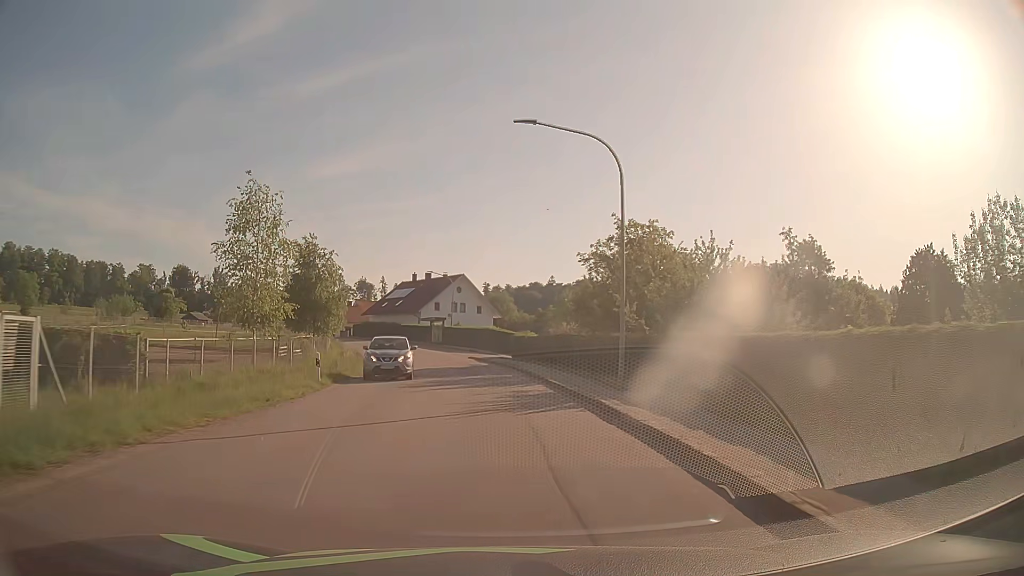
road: tertiary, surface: asphalt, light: Day
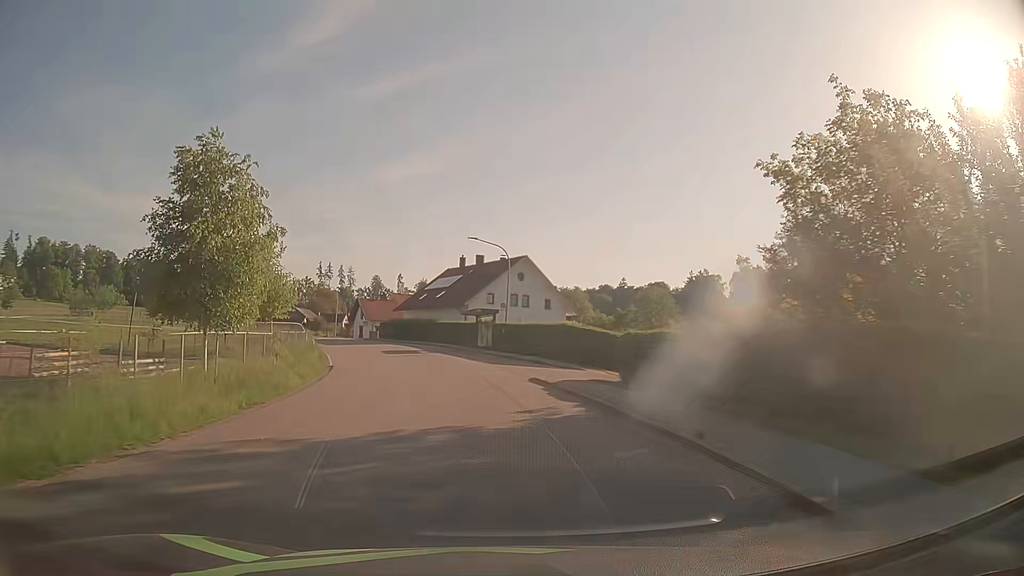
(-1.0, +24.0) m; -5°
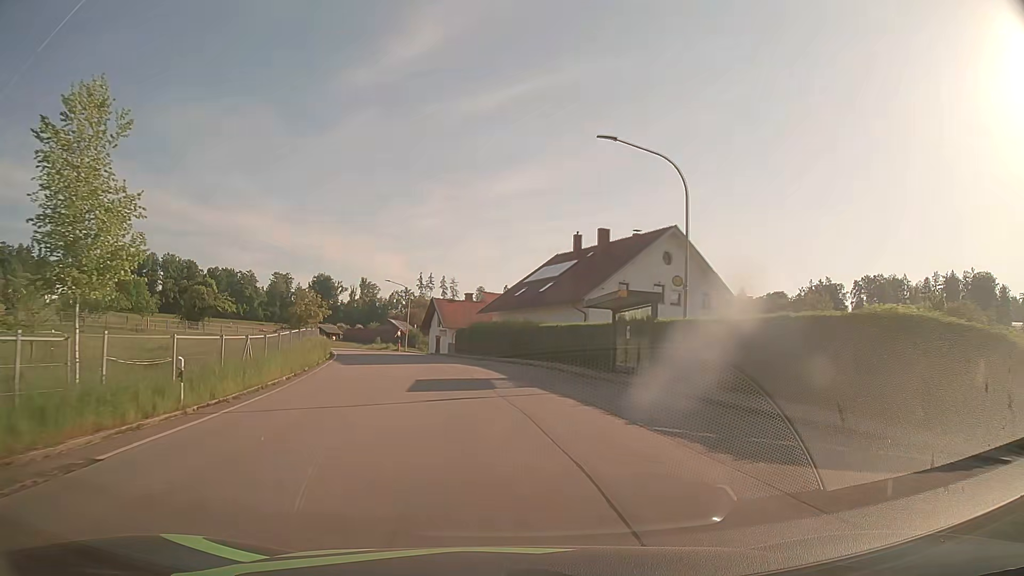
(-1.9, +24.2) m; -10°
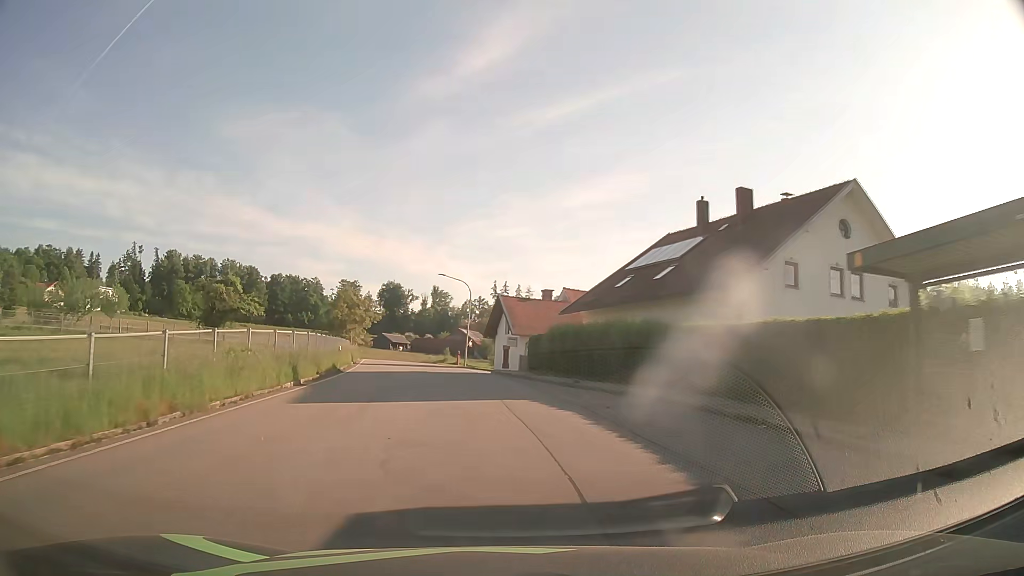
(-0.8, +16.3) m; -6°
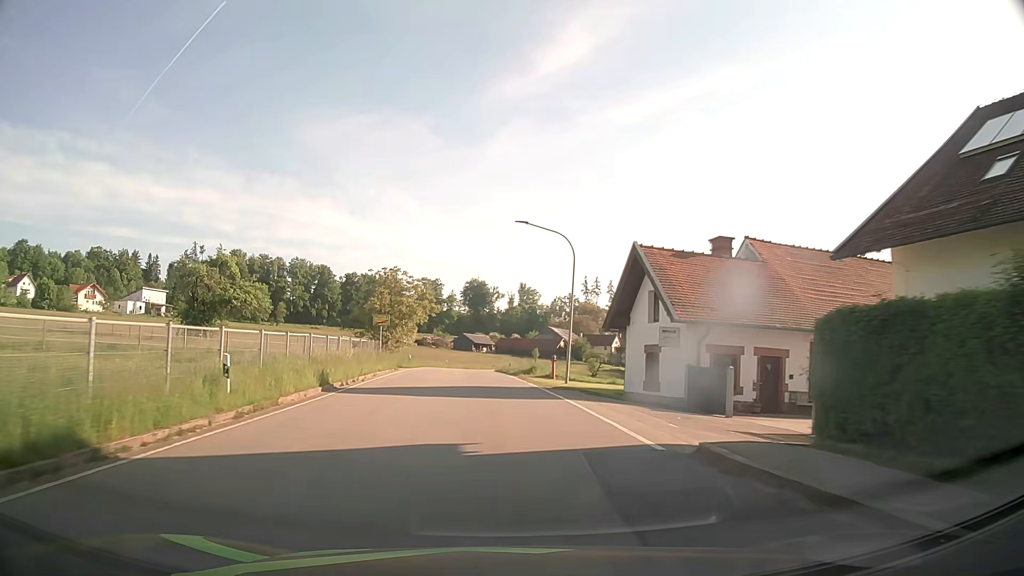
(-1.9, +24.5) m; -8°
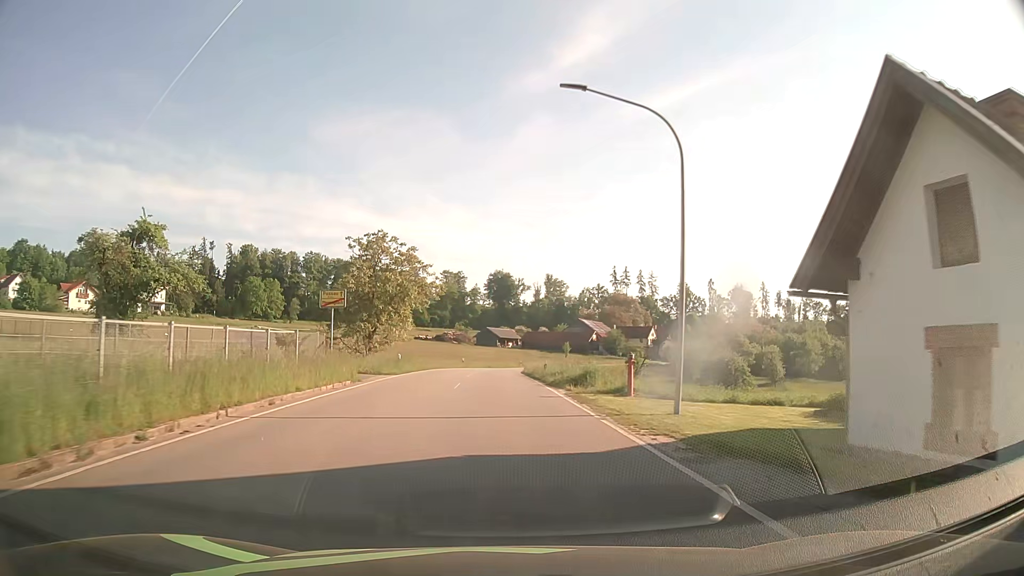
(-0.3, +16.7) m; -2°
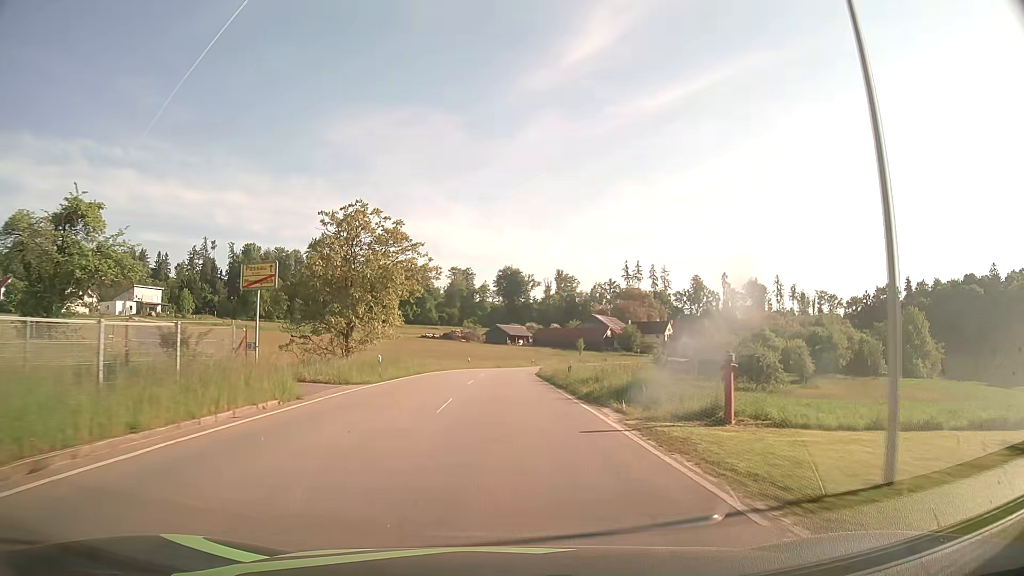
(-0.1, +8.5) m; -1°
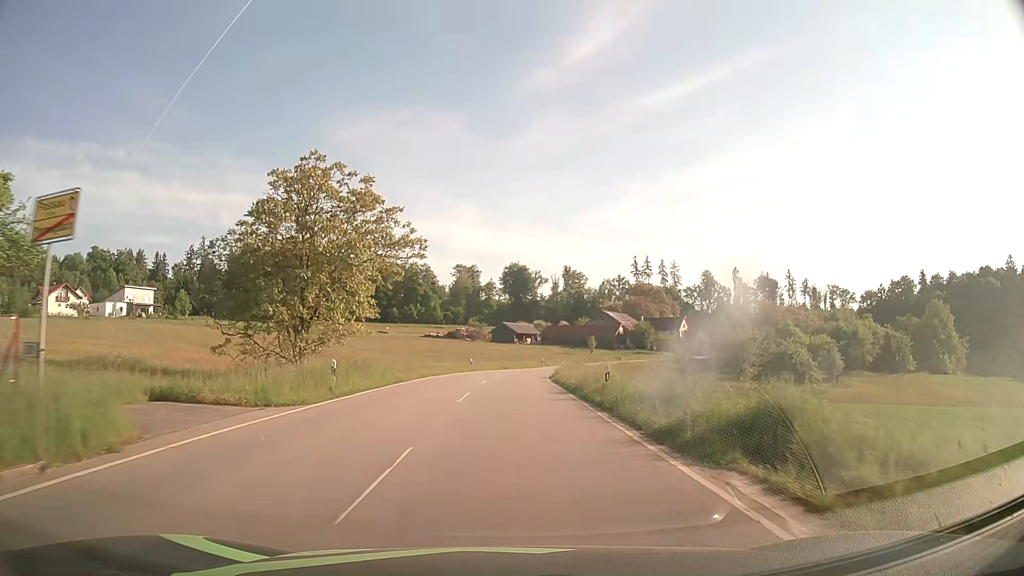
(-0.1, +8.6) m; -1°
(0, +10) (0, +20) (0, +30) (0, +40) (+1, +50) (+2, +60) (+4, +70) (+6, +80) (+9, +89) (+12, +99) m
